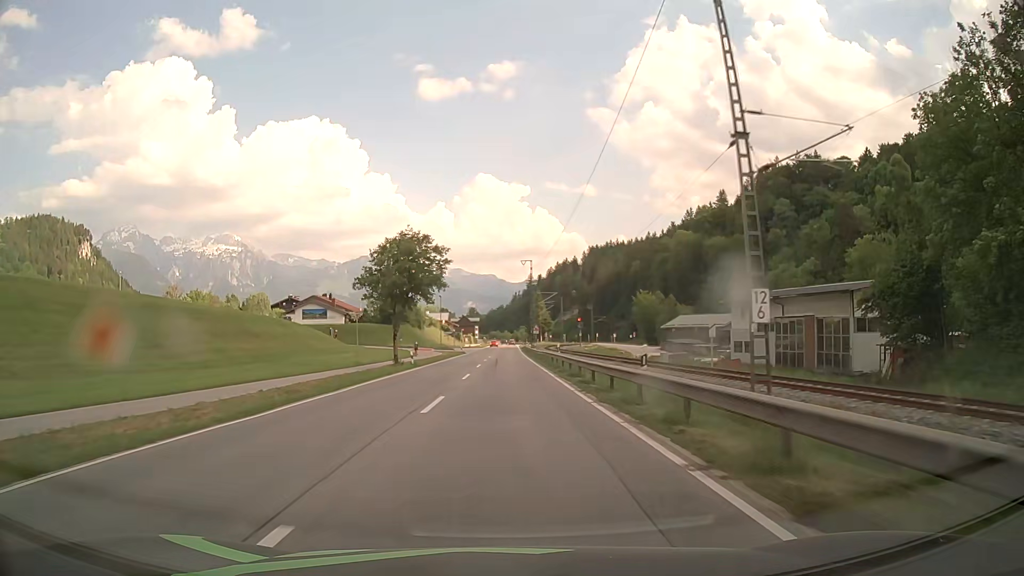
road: primary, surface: asphalt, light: Day
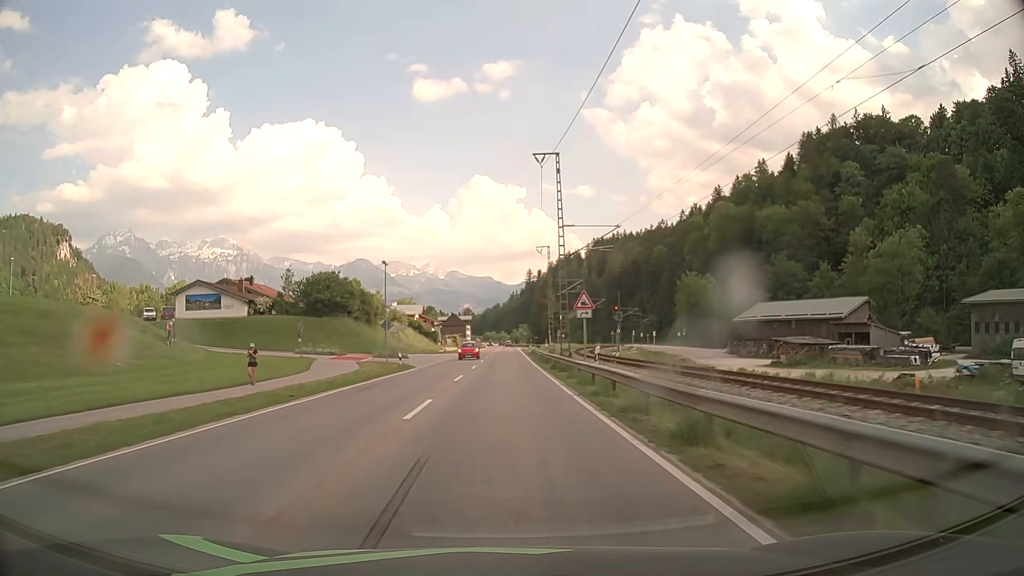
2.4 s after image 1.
(+0.5, +49.9) m; 0°
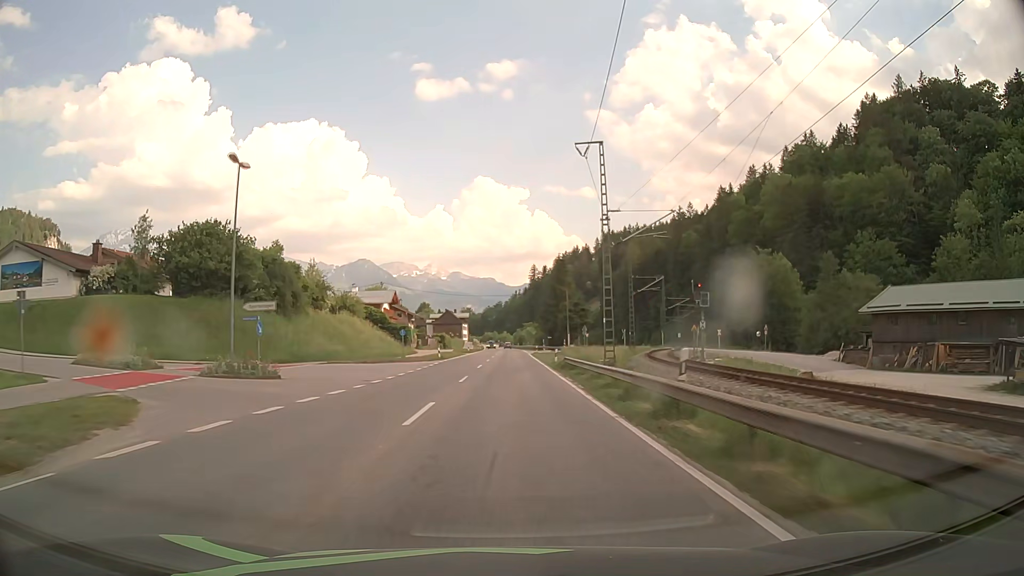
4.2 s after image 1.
(0.0, +37.4) m; 0°
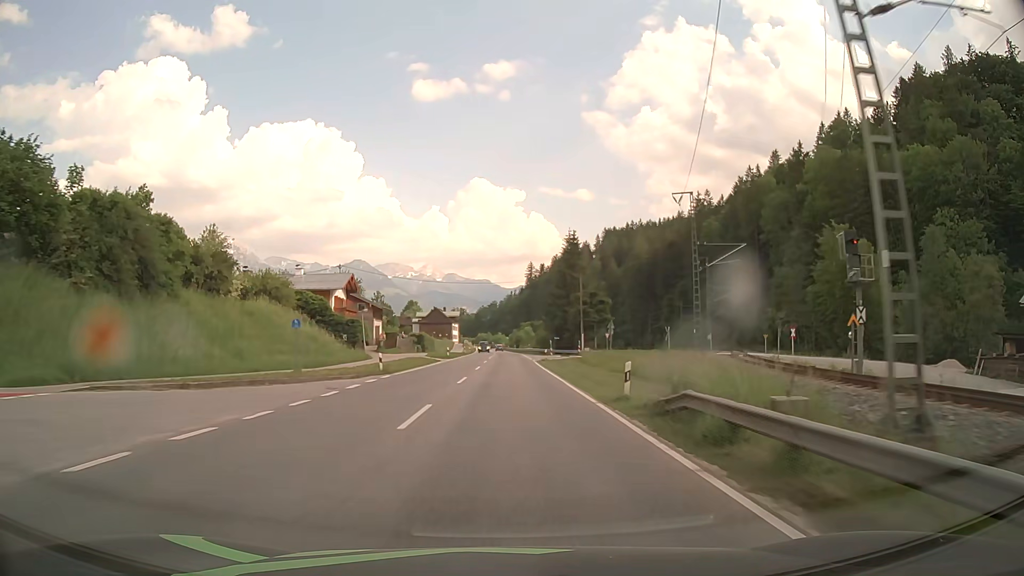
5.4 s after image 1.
(+0.1, +25.0) m; 0°
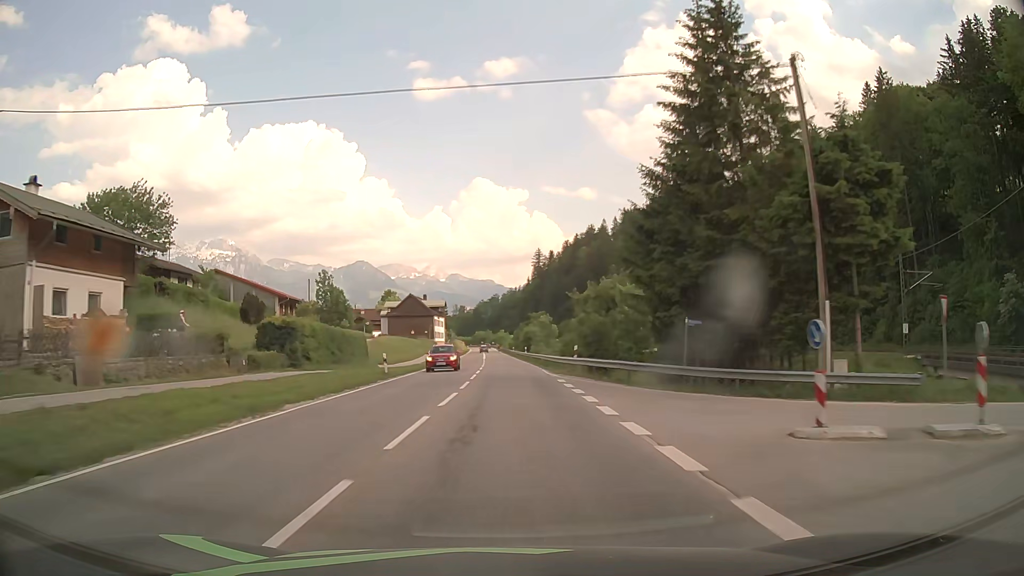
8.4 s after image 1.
(+0.3, +62.4) m; 0°
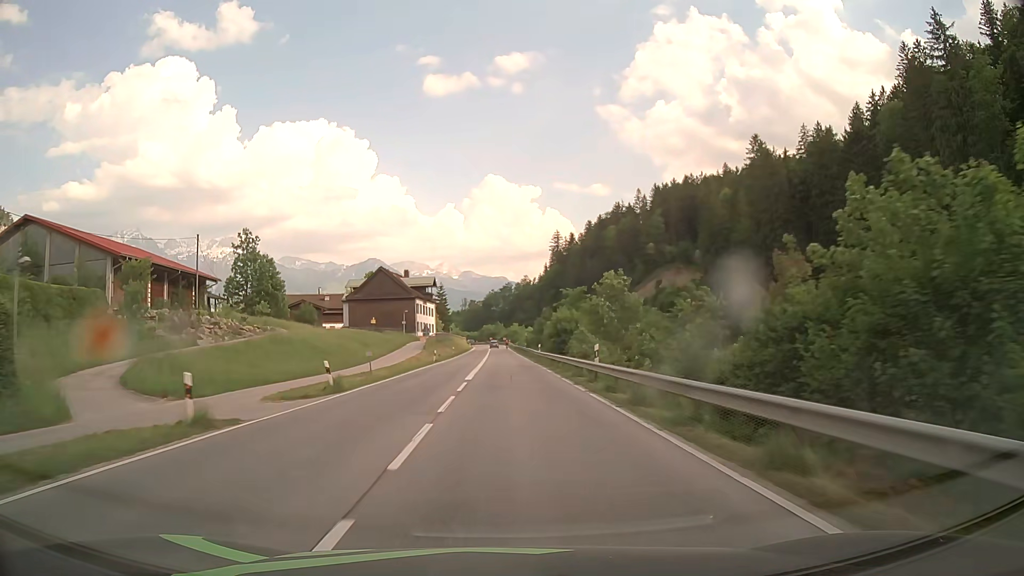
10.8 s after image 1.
(-0.5, +50.0) m; -1°
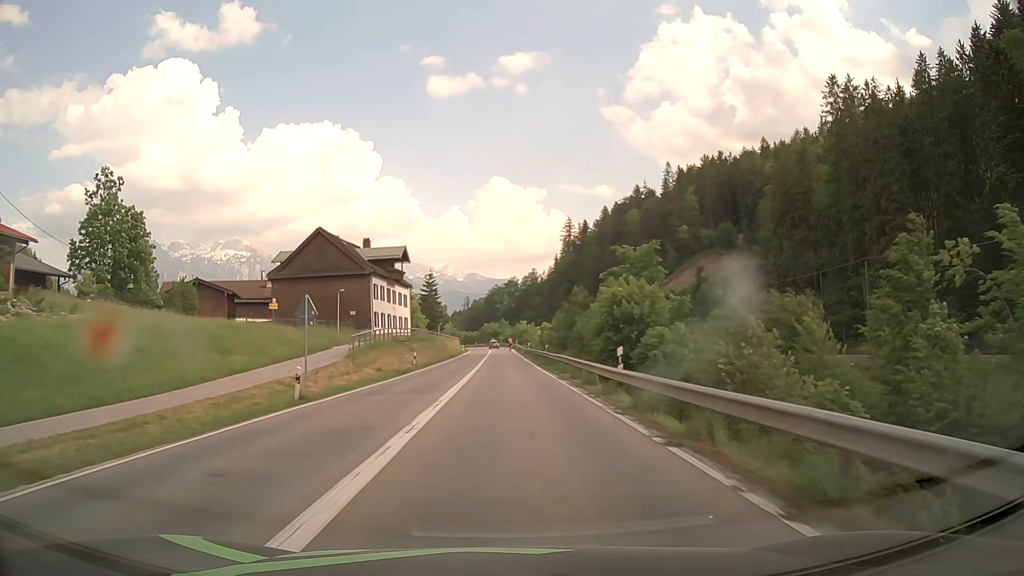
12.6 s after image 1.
(-0.1, +37.4) m; 0°
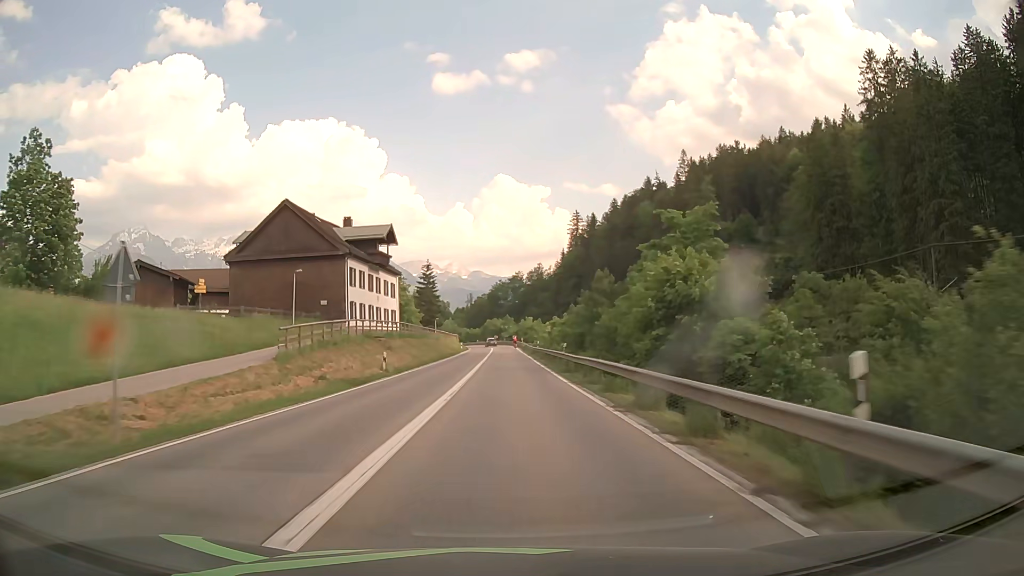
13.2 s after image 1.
(0.0, +12.2) m; 0°
(0, +10) (0, +20) (0, +30) (0, +40) (0, +50) (0, +60) (0, +70) (0, +80) (0, +90) (-1, +100) m
